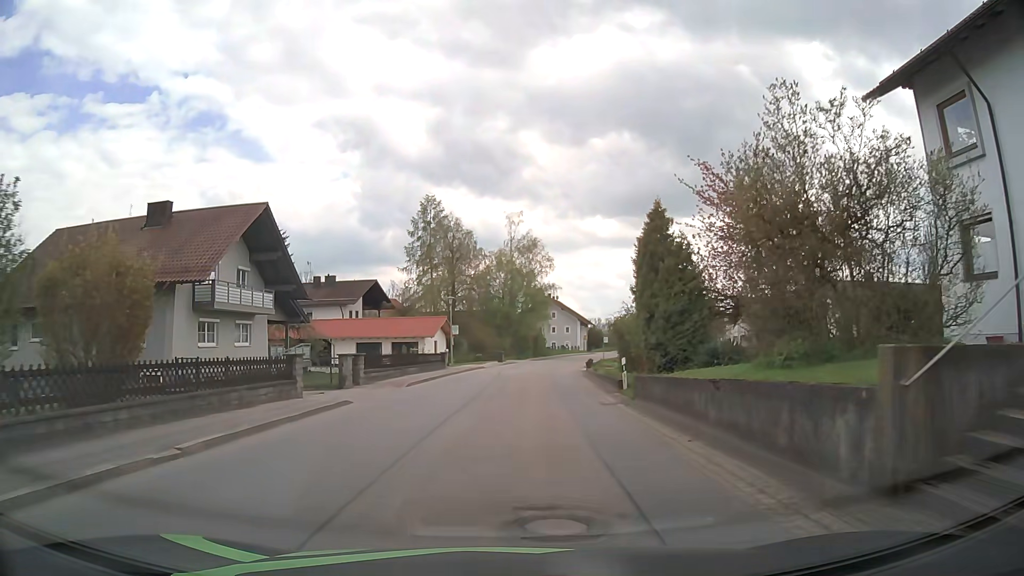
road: tertiary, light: Day
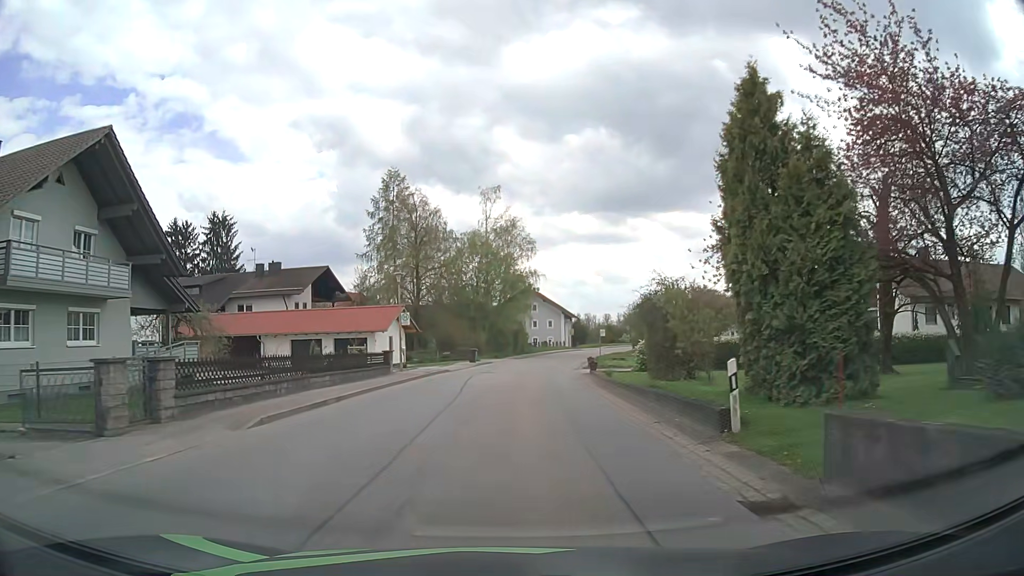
(+0.3, +12.8) m; +2°
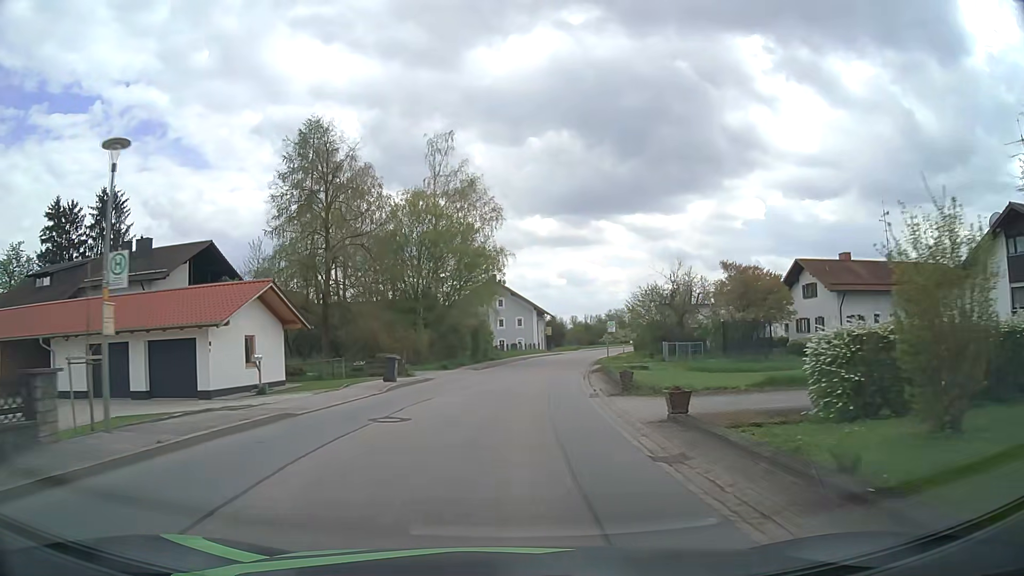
(+0.6, +21.4) m; +3°
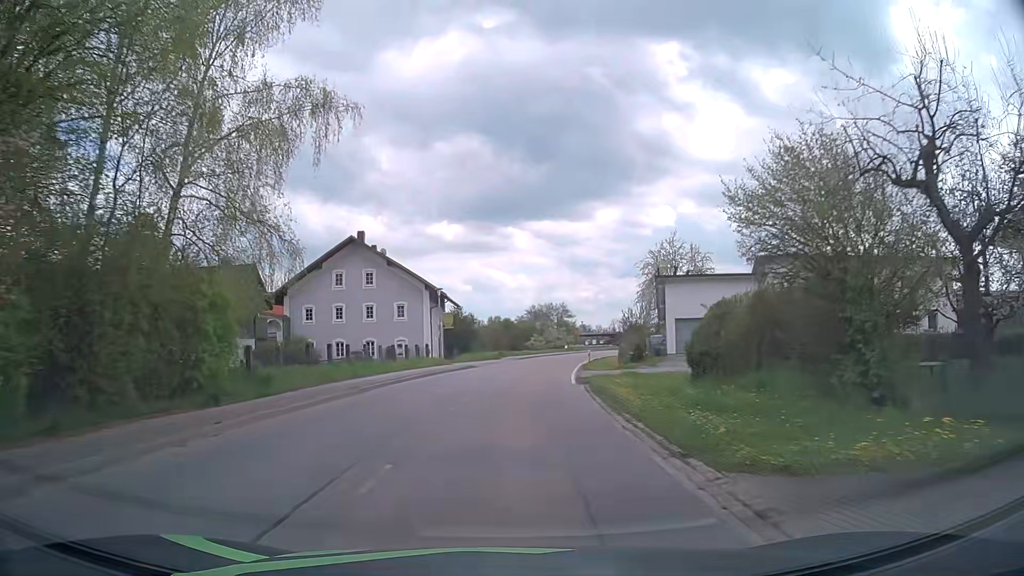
(+2.5, +40.1) m; +8°
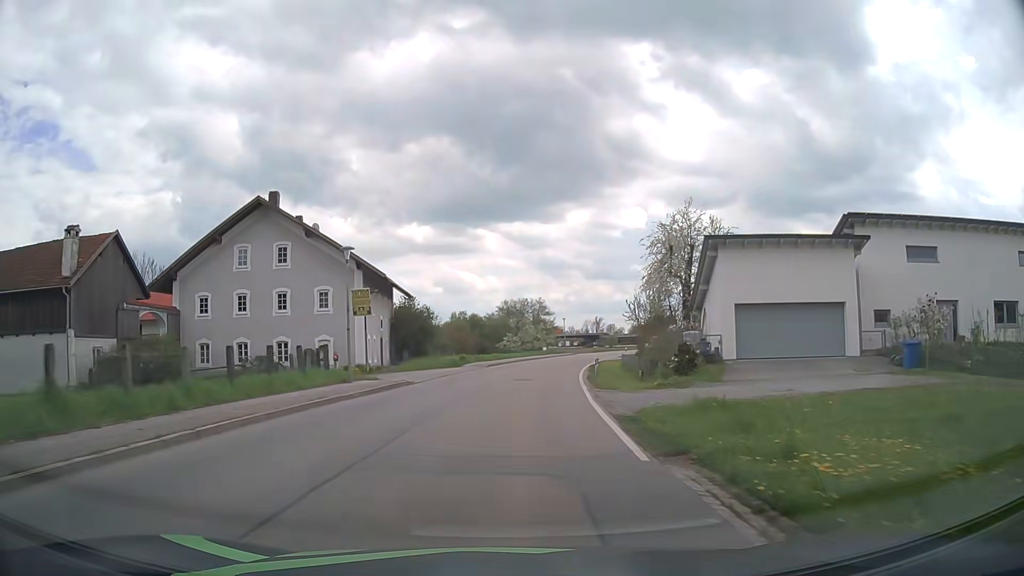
(+0.4, +16.4) m; +3°
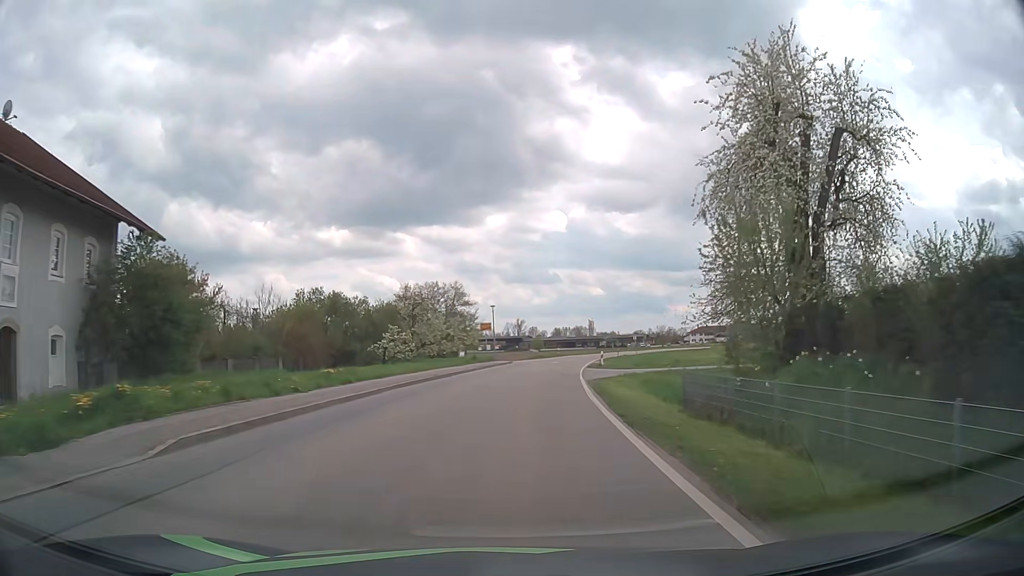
(+1.6, +33.1) m; +7°
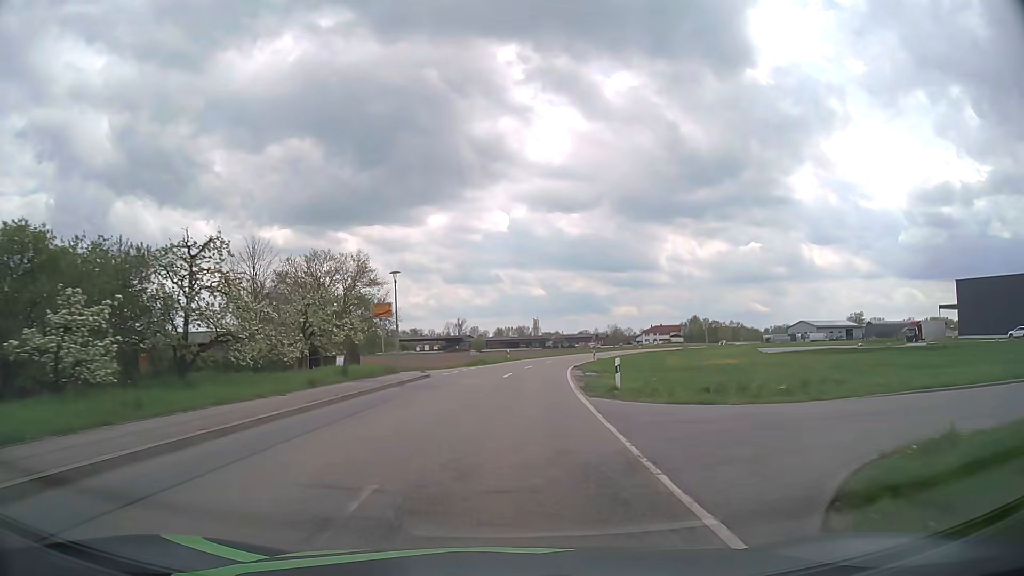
(+1.0, +25.1) m; +5°
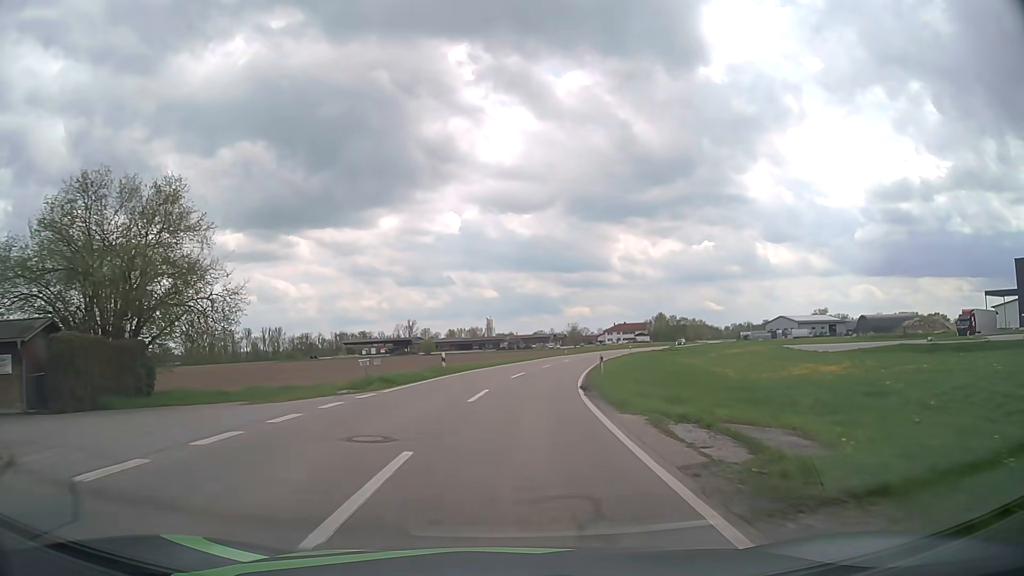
(+0.7, +26.2) m; +4°
(0, +10) (+1, +20) (+2, +30) (+3, +40) (+5, +50) (+7, +59) (+9, +69) (+12, +79) (+15, +88) (+18, +98) m
